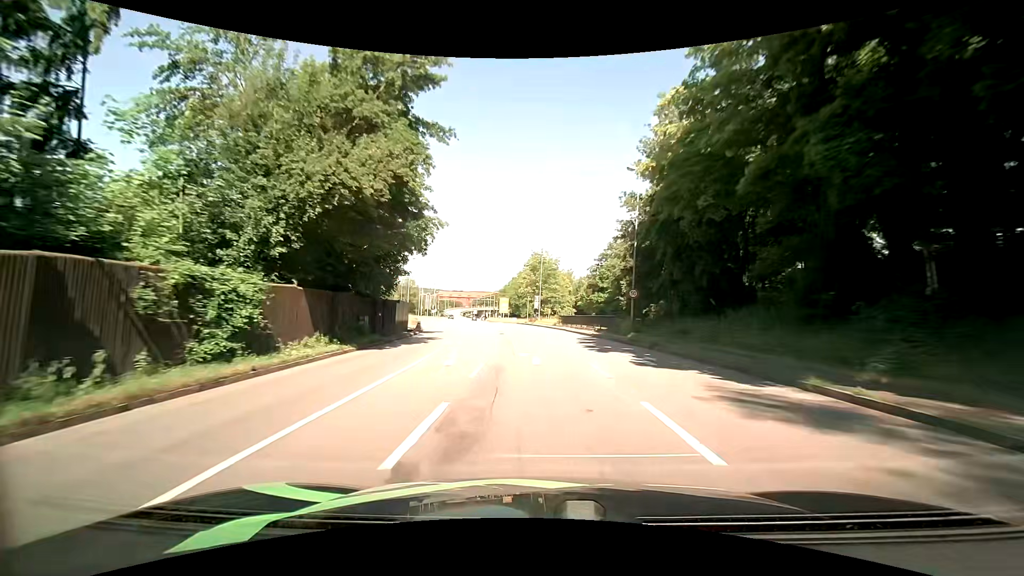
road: primary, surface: asphalt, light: Day
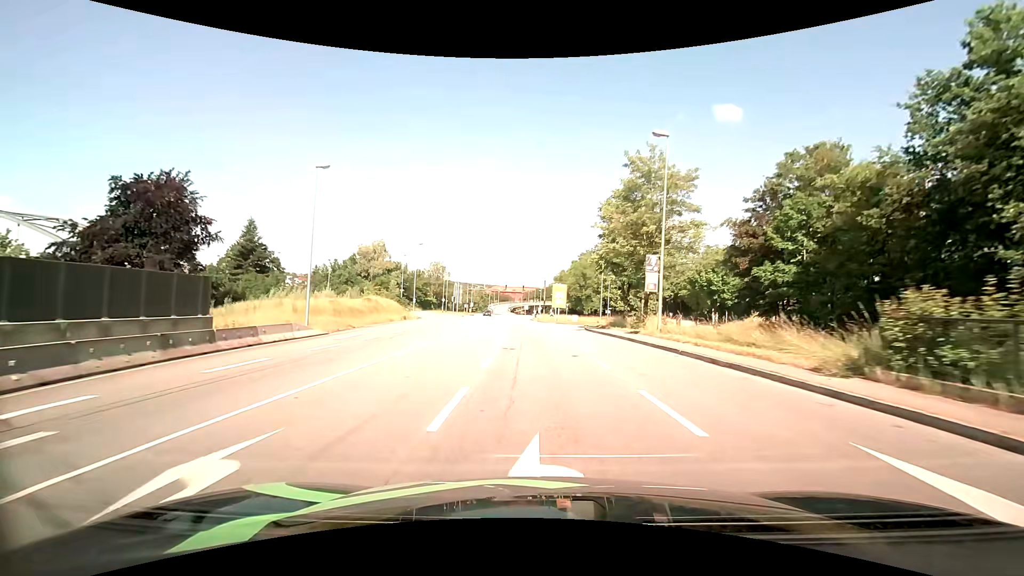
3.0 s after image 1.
(-2.6, +46.8) m; -6°
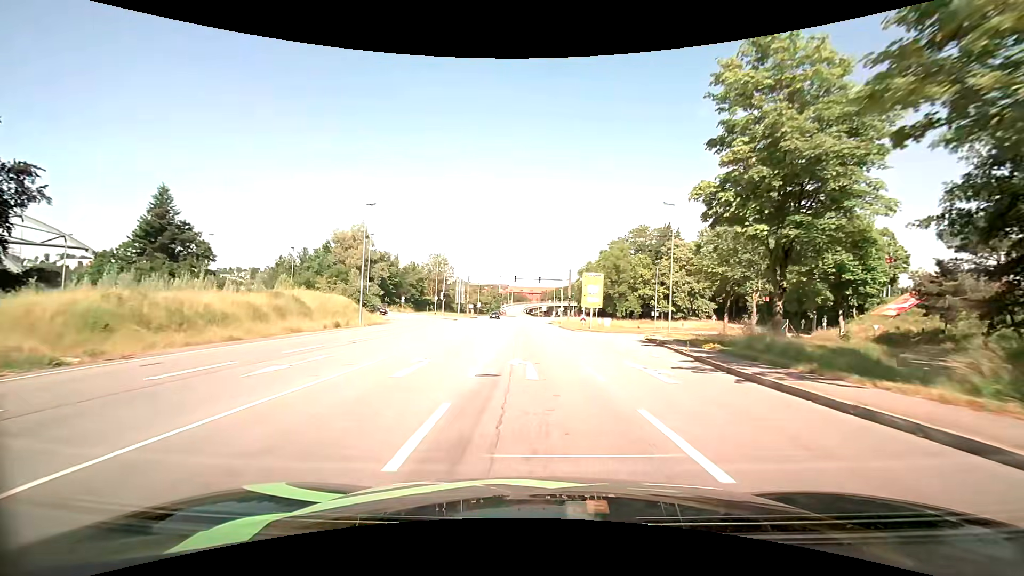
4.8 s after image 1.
(-0.5, +25.1) m; -2°
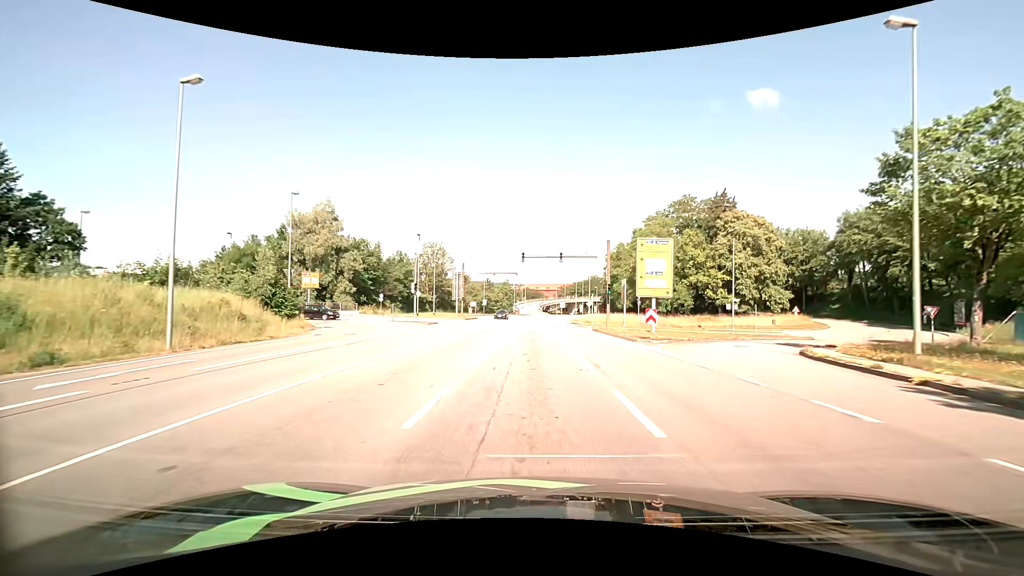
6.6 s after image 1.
(-0.3, +22.5) m; -2°
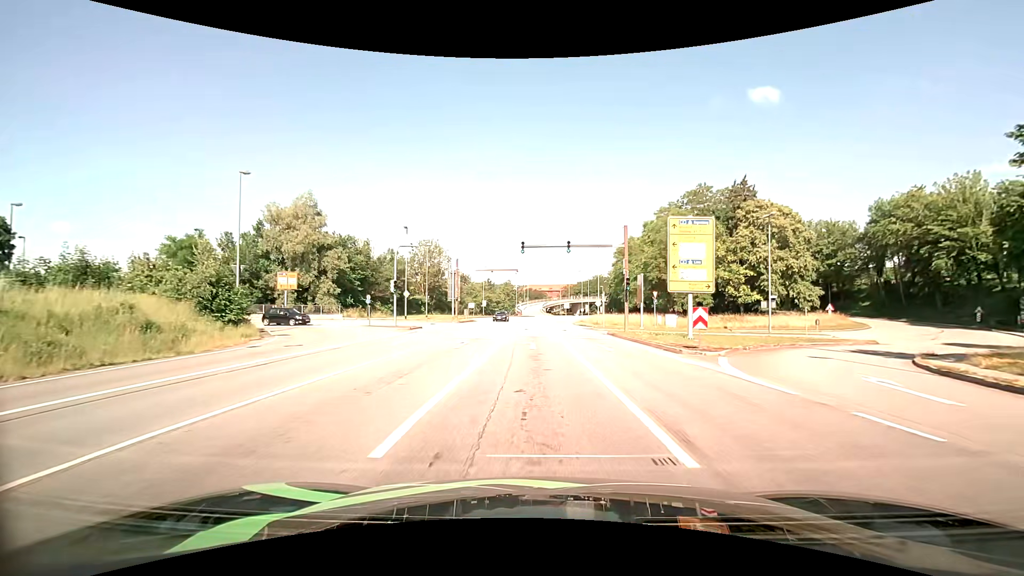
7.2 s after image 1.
(0.0, +6.9) m; 0°
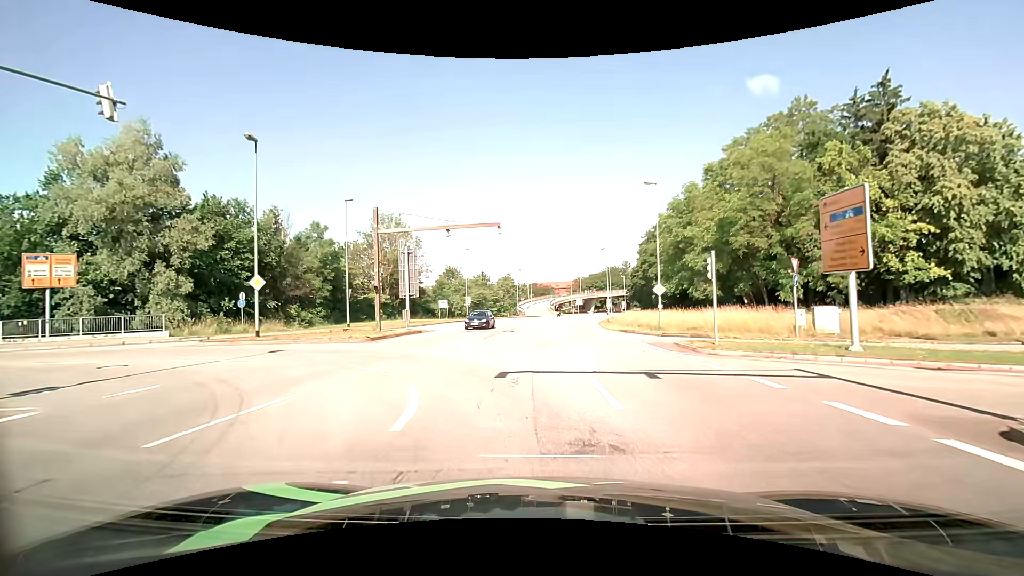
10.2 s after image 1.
(-0.1, +29.2) m; -1°
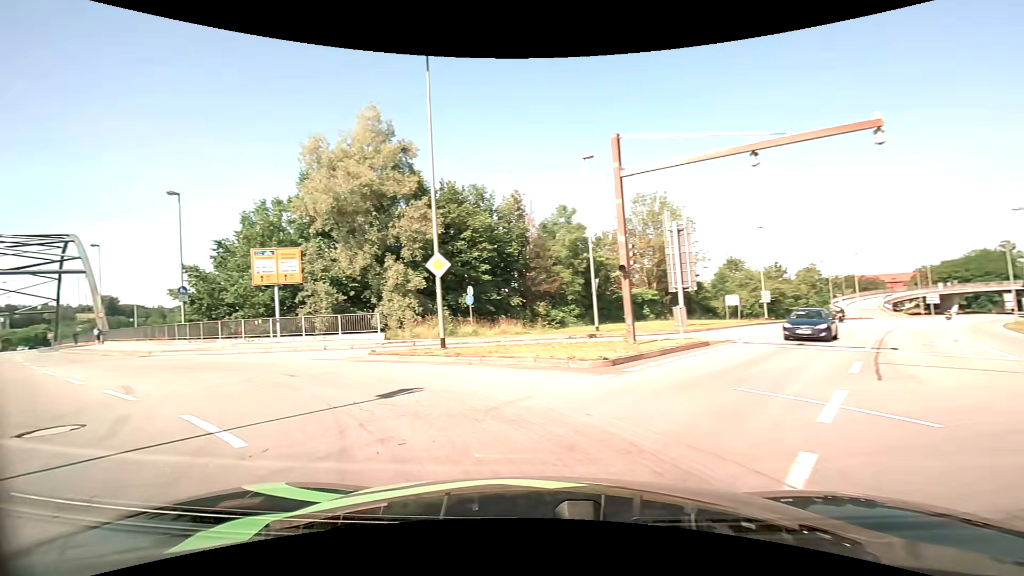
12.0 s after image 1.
(-2.3, +11.9) m; -30°
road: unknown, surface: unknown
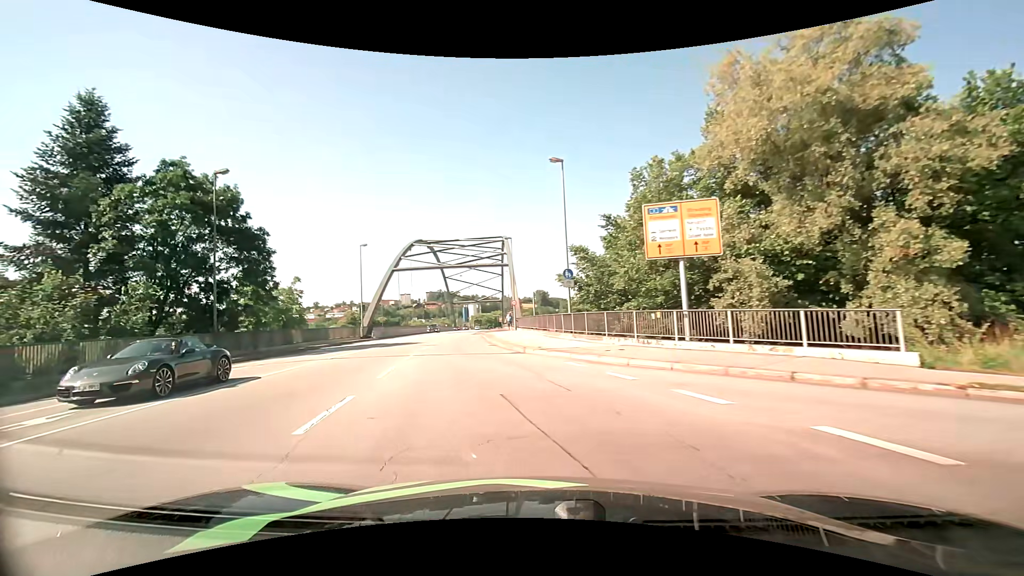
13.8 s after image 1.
(-5.1, +11.3) m; -43°
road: primary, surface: asphalt
(-1, +10) (-3, +20) (-5, +30) (-6, +40) (-7, +49) (-8, +59) (-9, +69) (-9, +79) (-10, +89) (-11, +99) m
